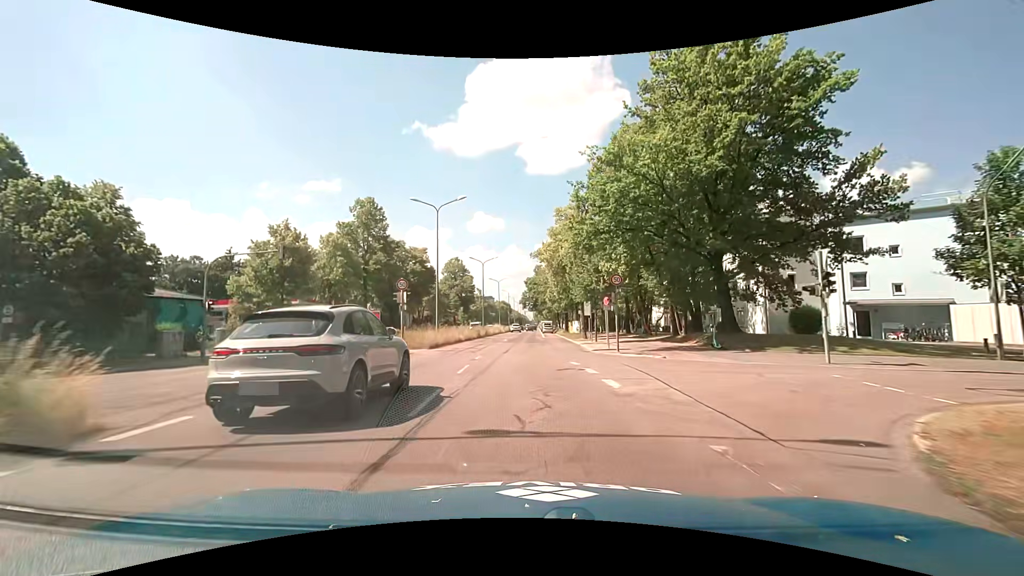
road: trunk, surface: asphalt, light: Day
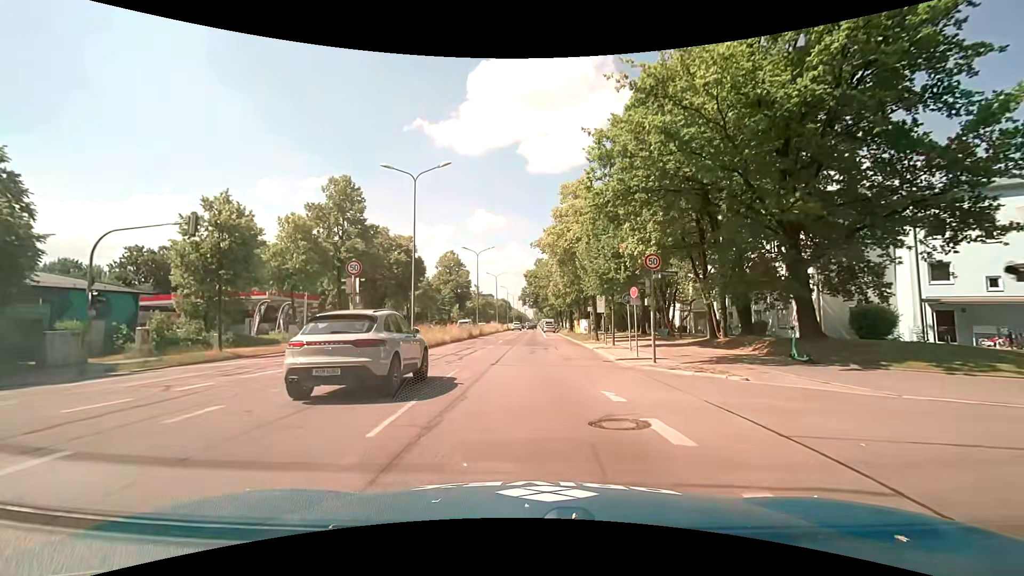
(0.0, +7.5) m; 0°
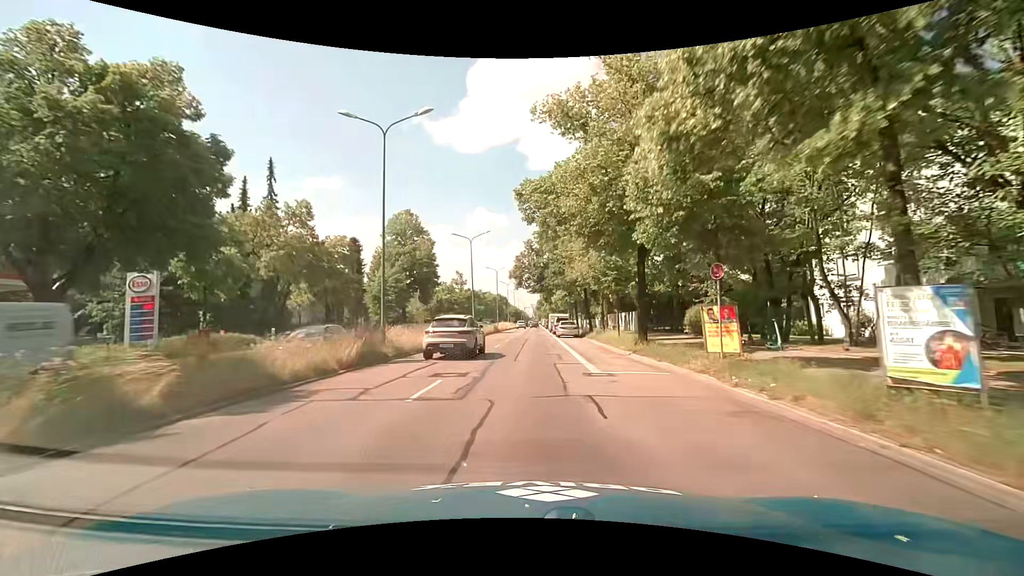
(+0.3, +38.2) m; +1°
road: primary
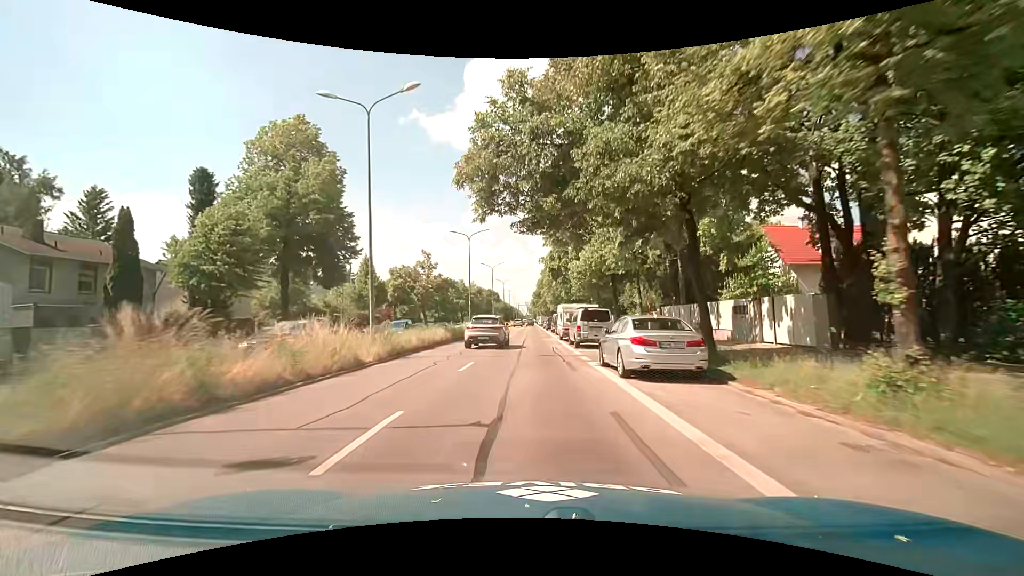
(-0.1, +31.5) m; +1°
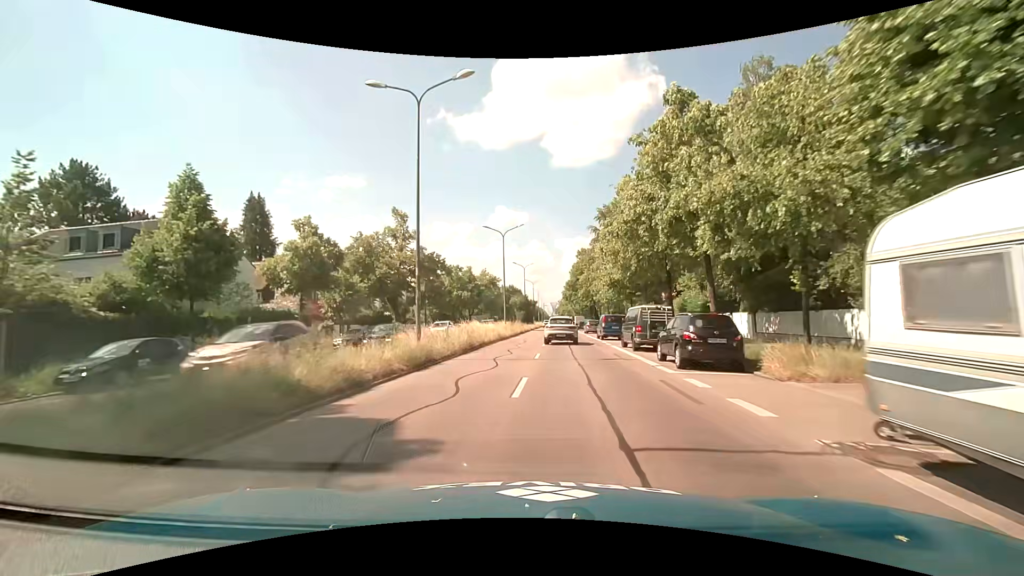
(-1.1, +32.1) m; -4°
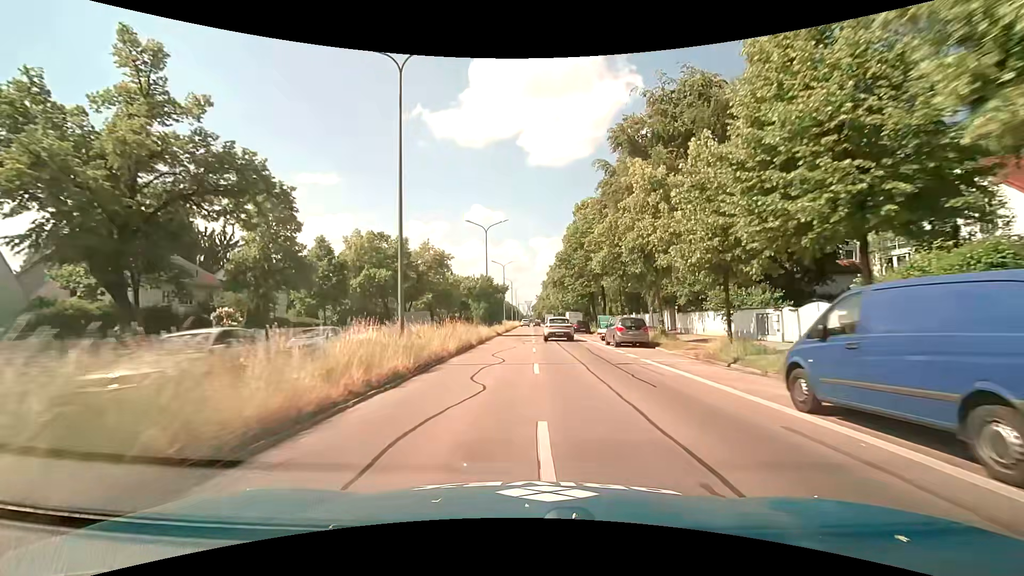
(+1.0, +32.6) m; +3°
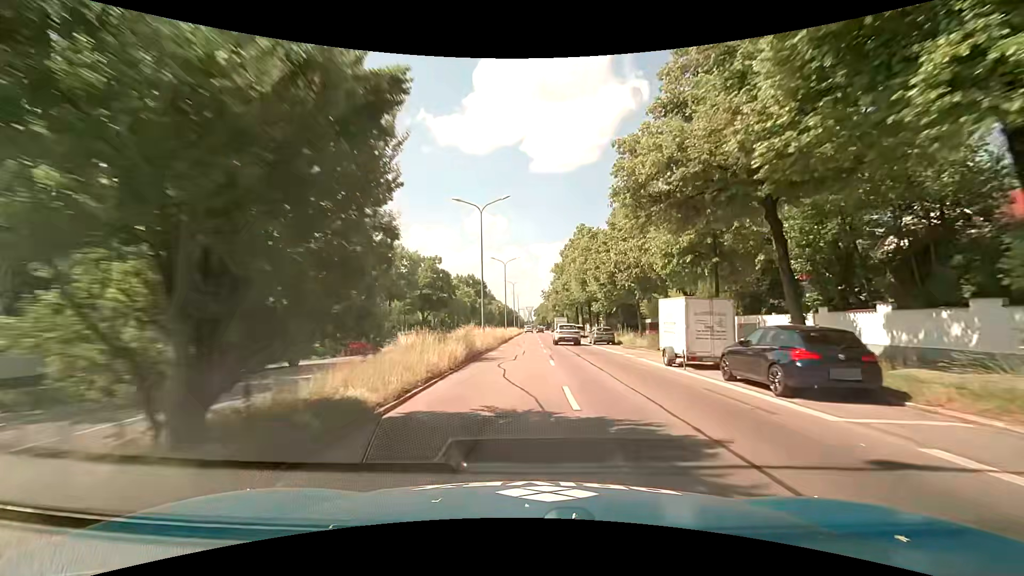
(-0.4, +41.1) m; -1°
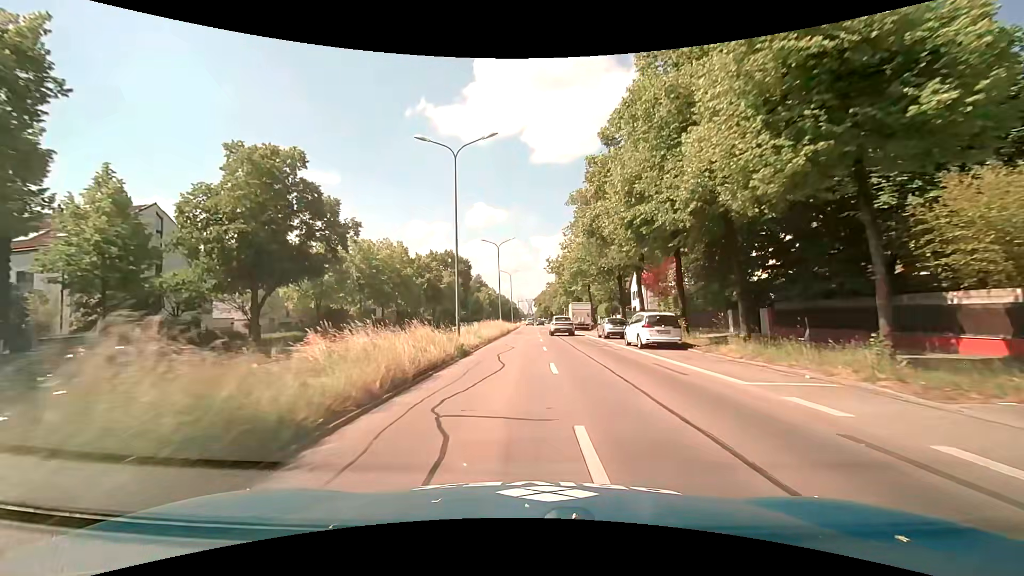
(+0.8, +41.5) m; +1°
(0, +10) (0, +20) (0, +30) (-1, +40) (-1, +50) (-1, +60) (-1, +70) (-1, +80) (-1, +90) (0, +100) m
